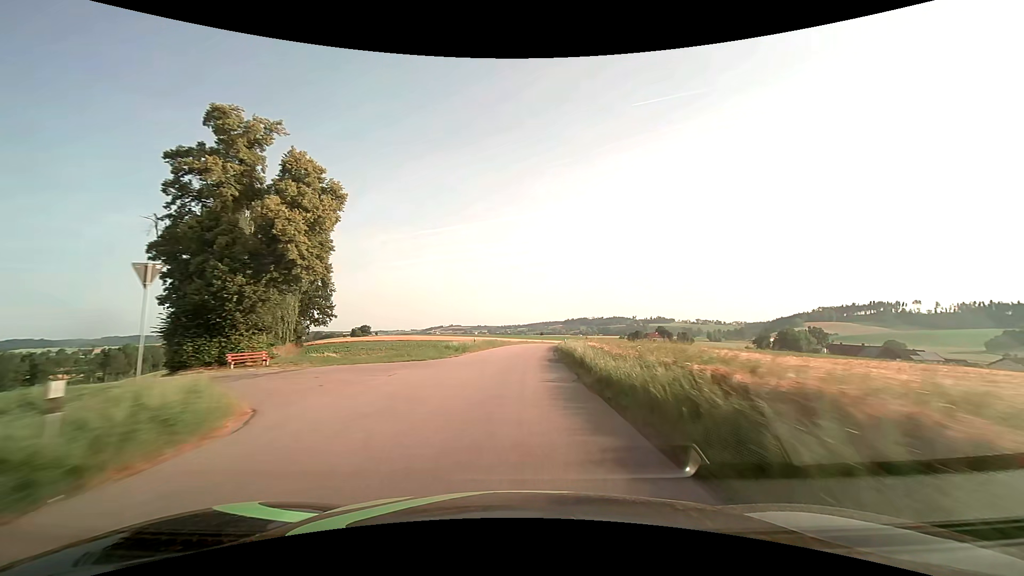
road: tertiary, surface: asphalt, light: Day
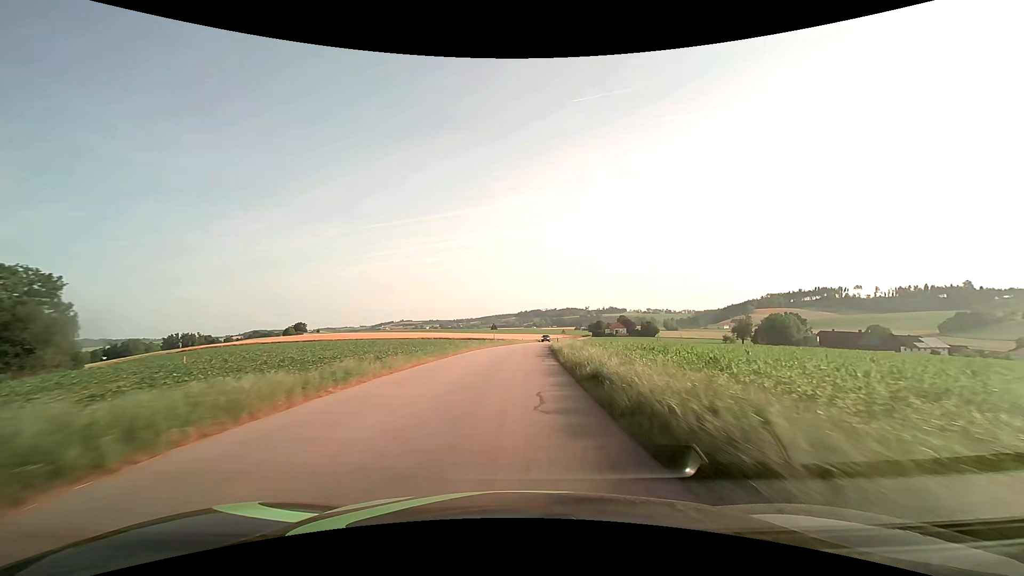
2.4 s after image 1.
(+2.4, +48.4) m; +5°
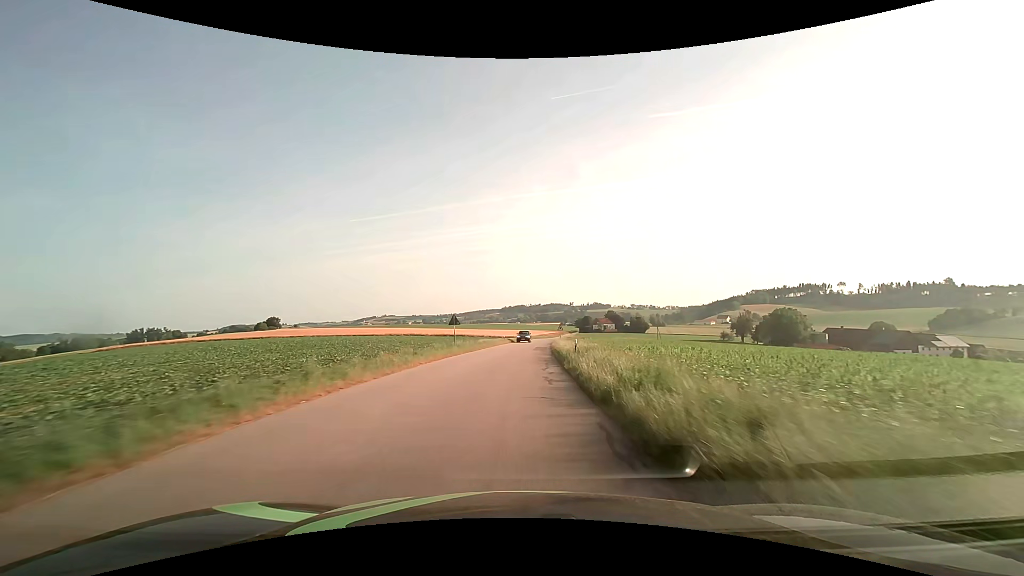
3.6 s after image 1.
(+0.4, +23.2) m; +2°
(0, +10) (0, +20) (+1, +30) (+1, +40) (+2, +50) (+3, +60) (+4, +70) (+5, +80) (+6, +90) (+7, +100) m
